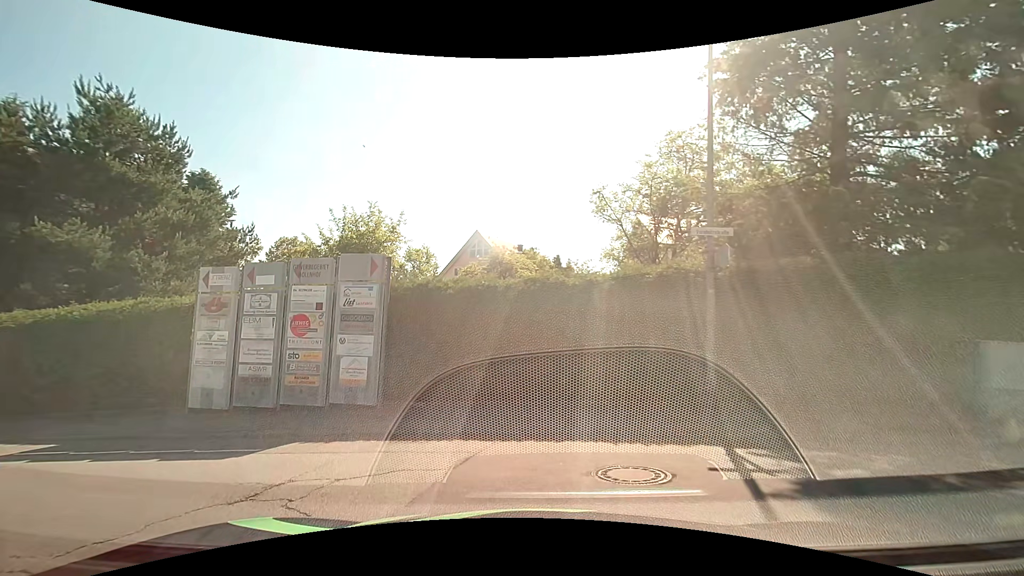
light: Day
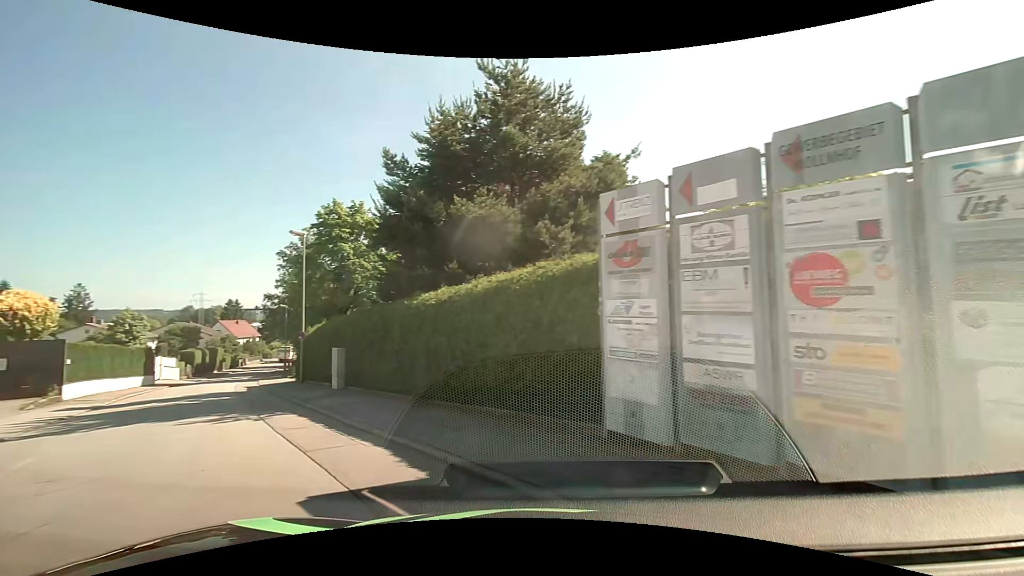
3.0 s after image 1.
(-2.4, +6.3) m; -45°
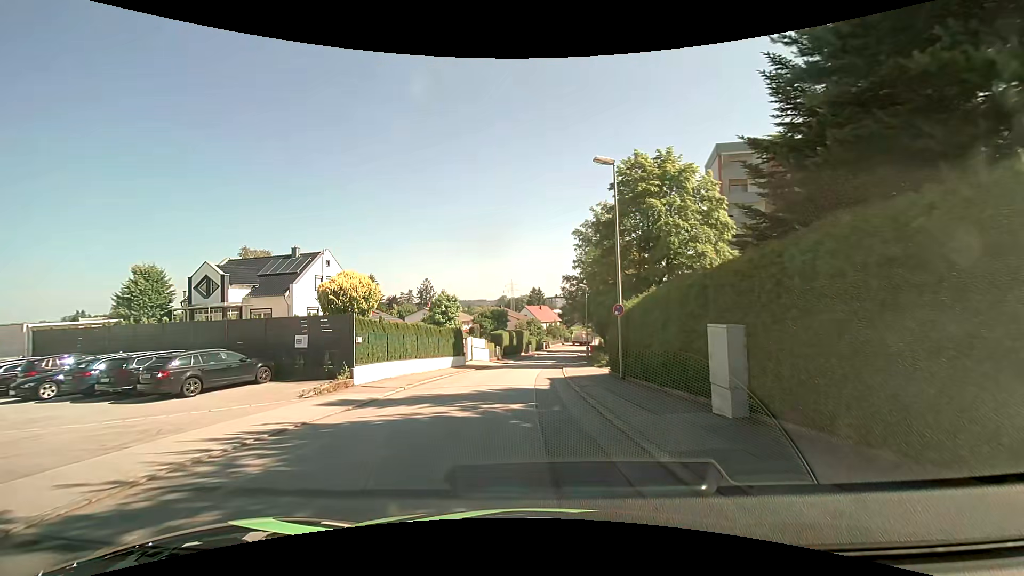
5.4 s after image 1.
(-4.3, +9.9) m; -33°
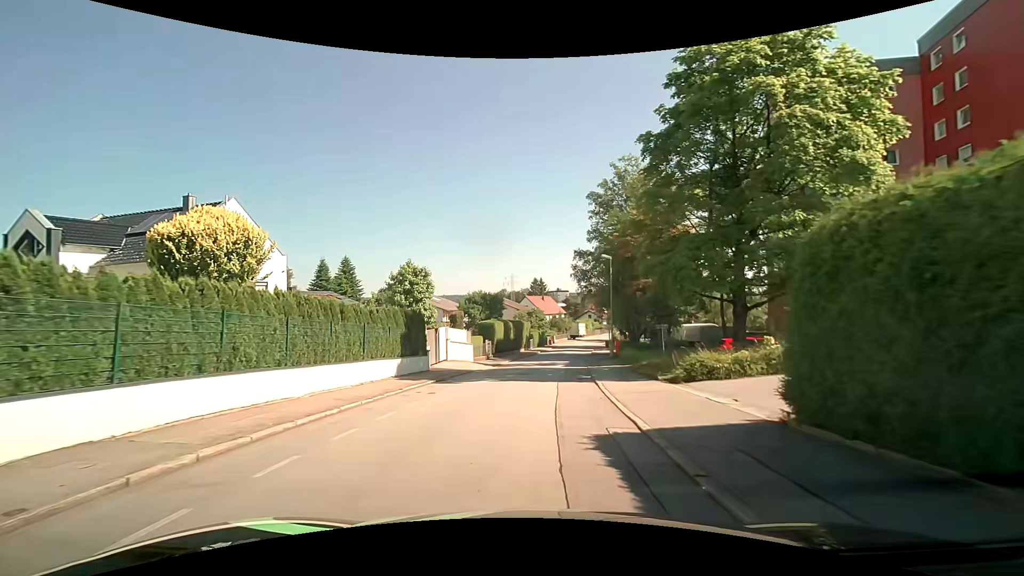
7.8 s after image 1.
(+0.1, +15.7) m; +1°
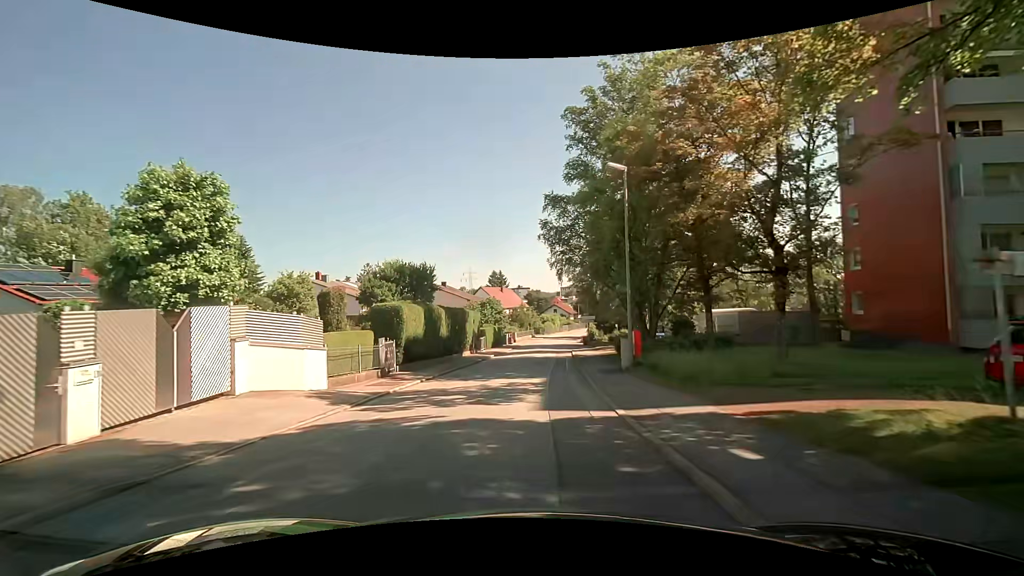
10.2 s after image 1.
(+0.7, +20.1) m; +4°
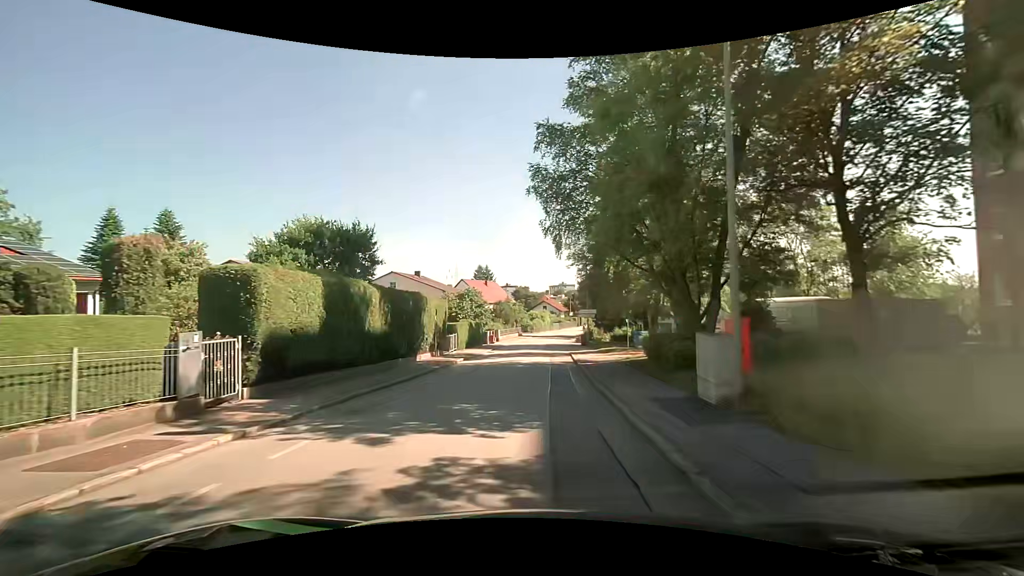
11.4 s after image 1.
(+0.2, +11.1) m; +2°
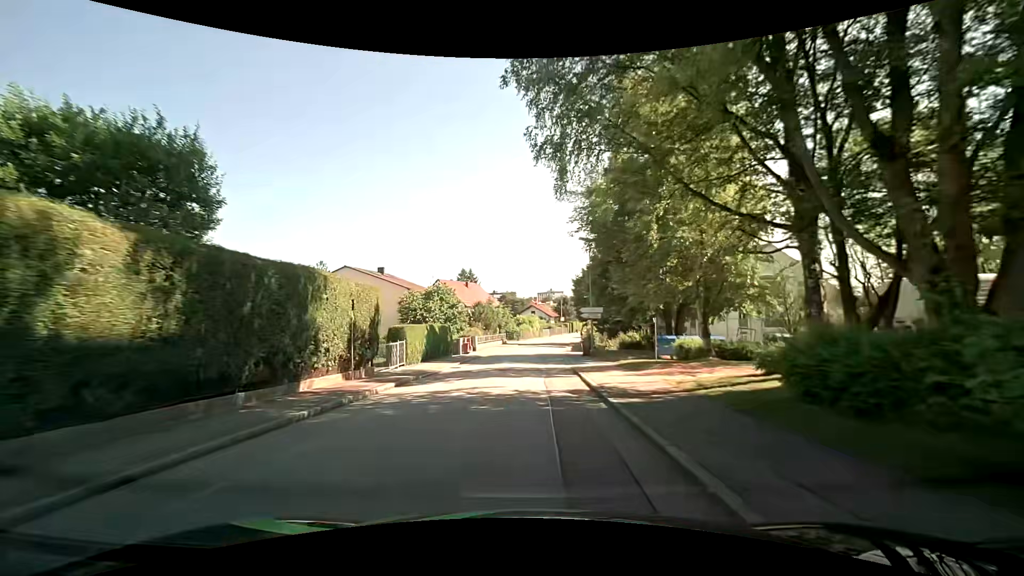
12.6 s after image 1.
(+0.2, +11.7) m; +1°
